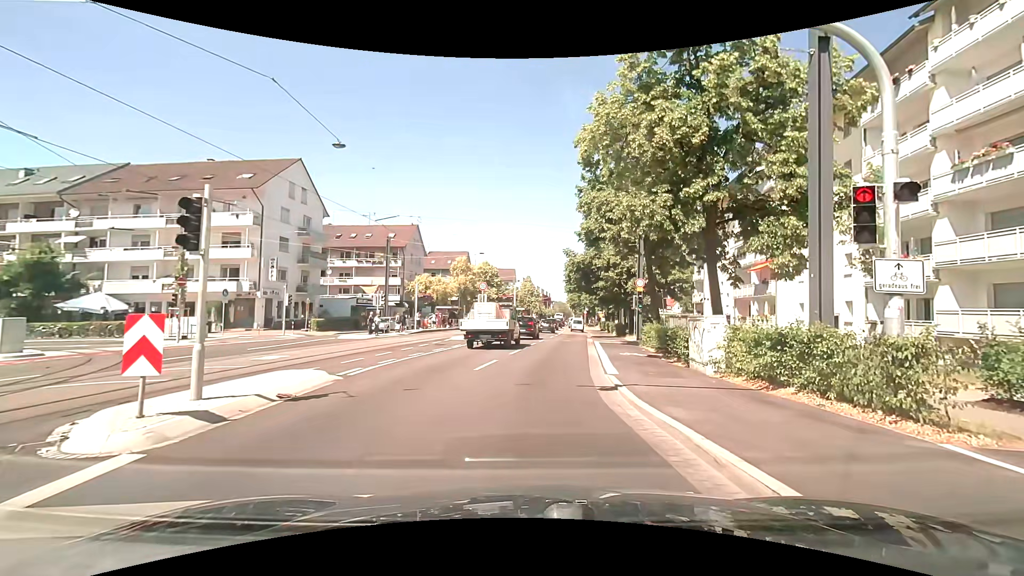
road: primary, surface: asphalt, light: Day
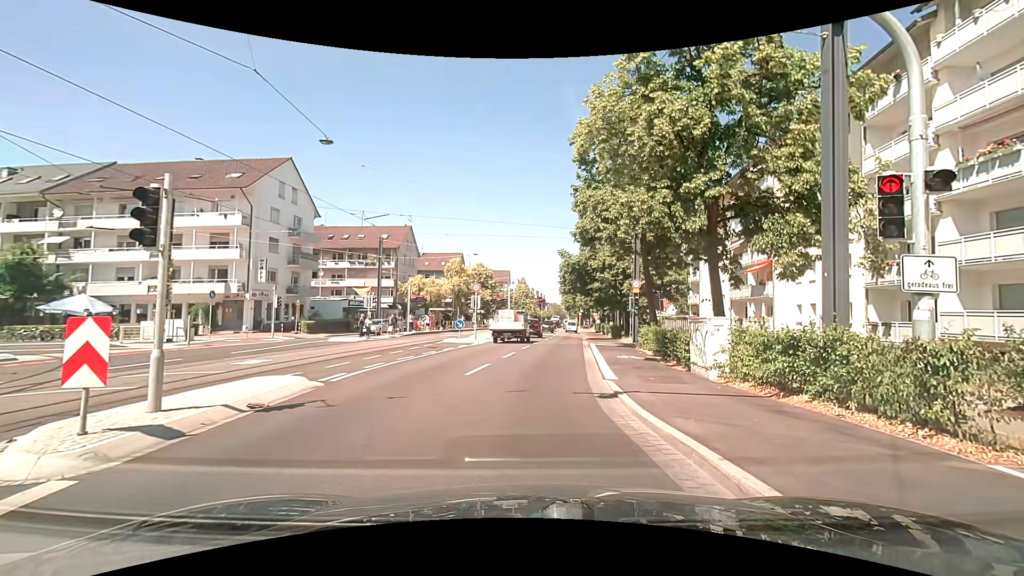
(0.0, +0.6) m; 0°
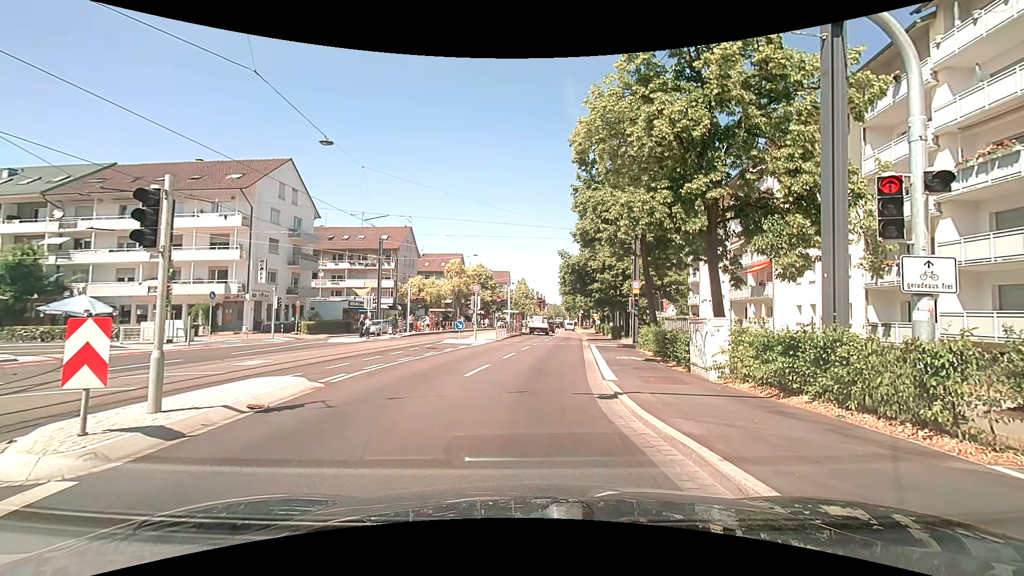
(0.0, +0.1) m; 0°
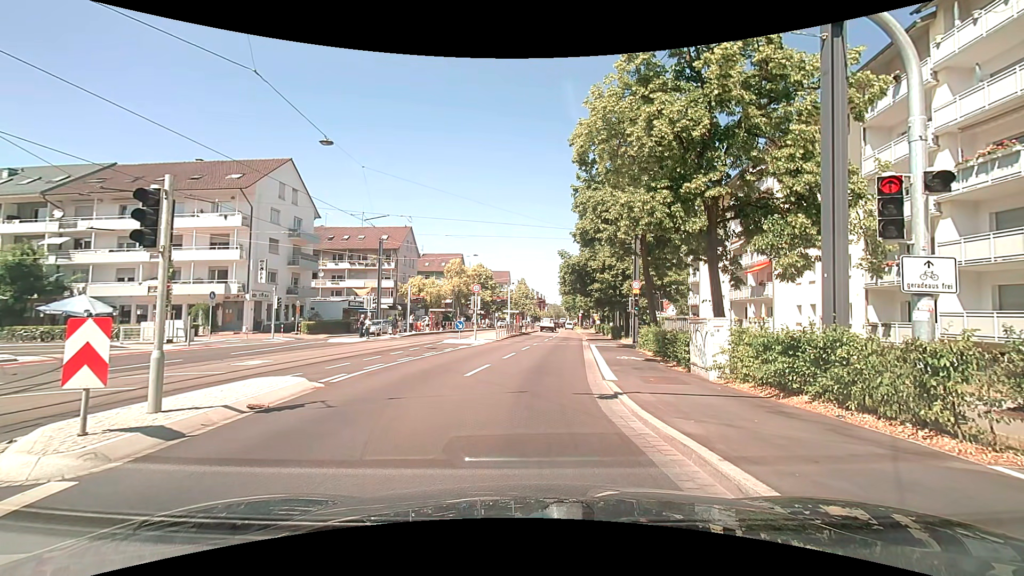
(0.0, 0.0) m; 0°
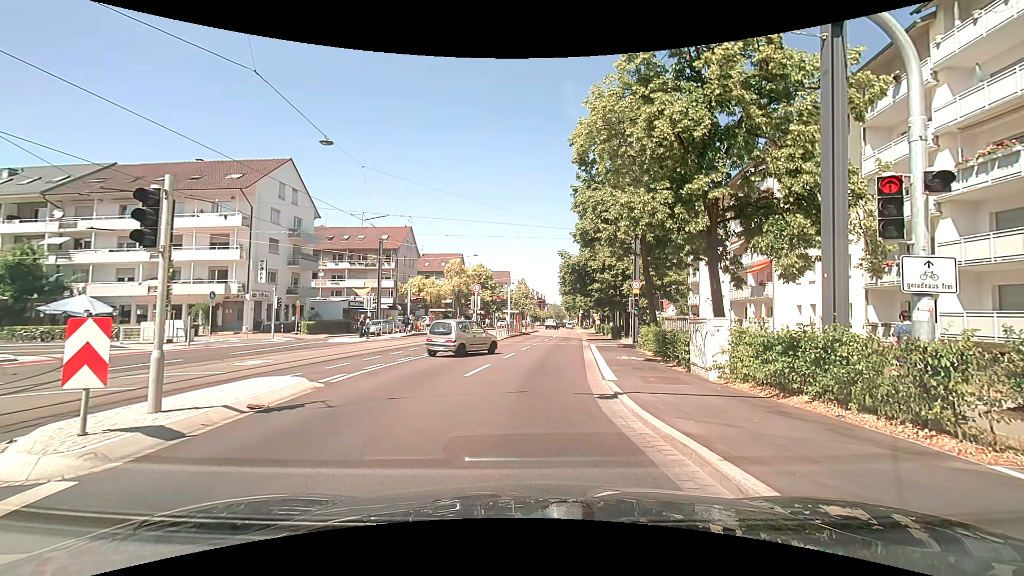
(0.0, 0.0) m; 0°
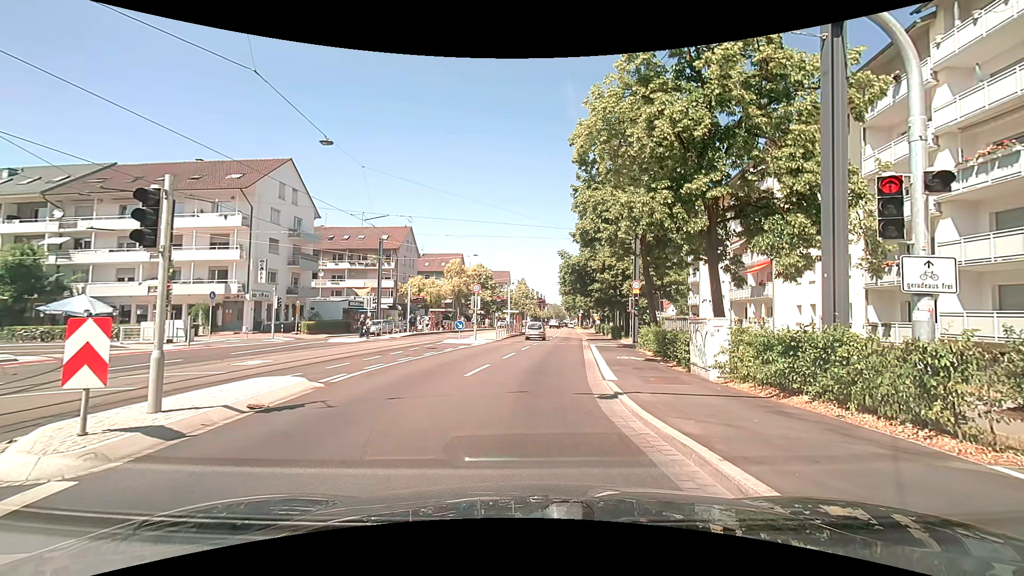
(0.0, 0.0) m; 0°
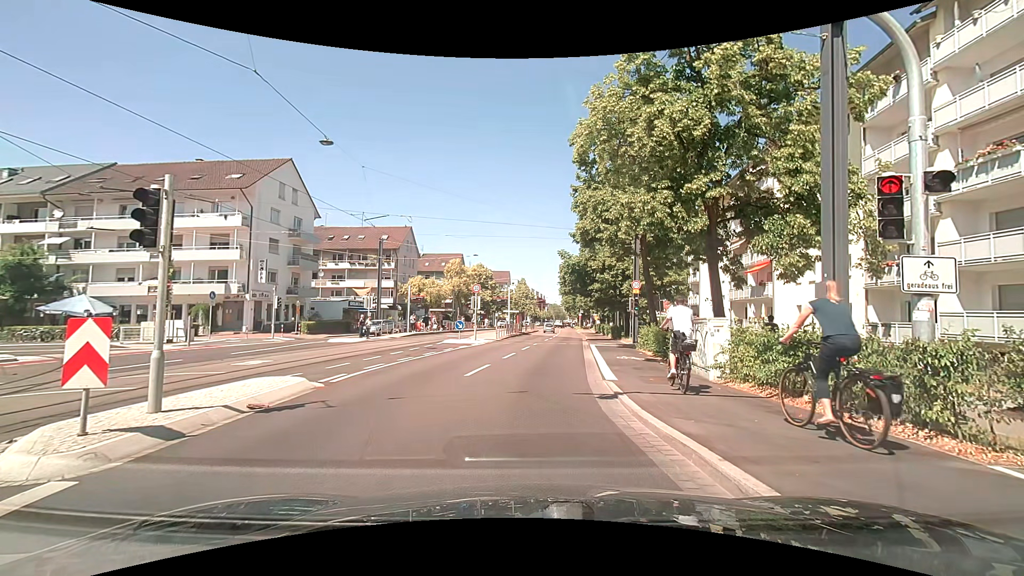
(0.0, 0.0) m; 0°
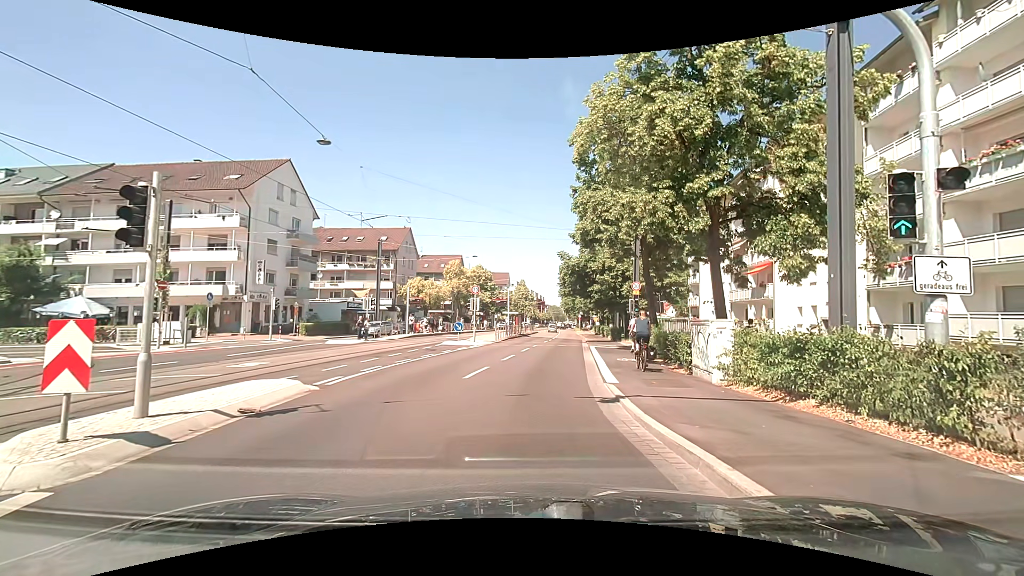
(0.0, +0.2) m; 0°
(0, +10) (+1, +20) (+2, +30) (+4, +40) (+5, +50) (+6, +60) (+7, +70) (+8, +80) (+9, +90) (+10, +100) m
